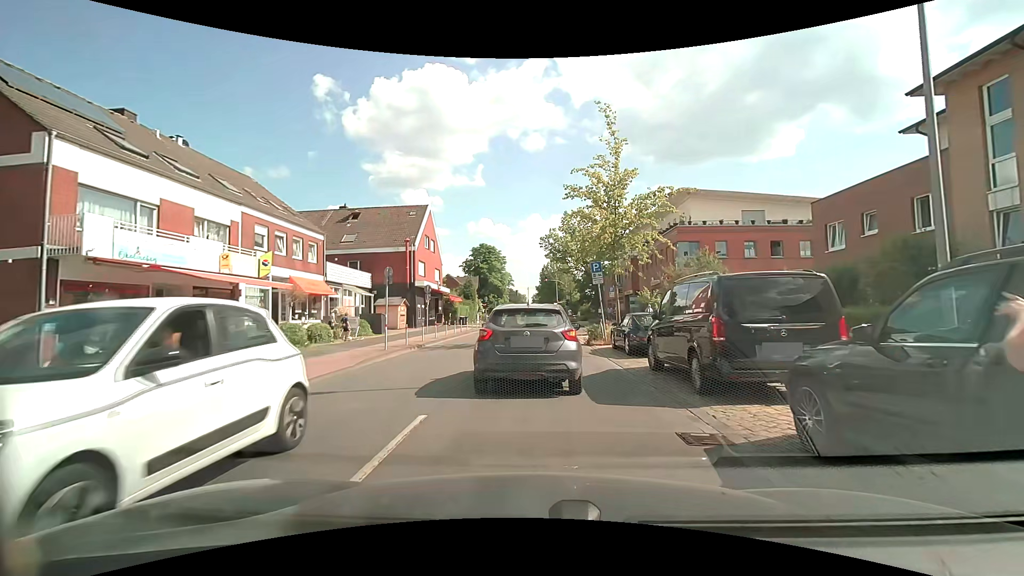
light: Day
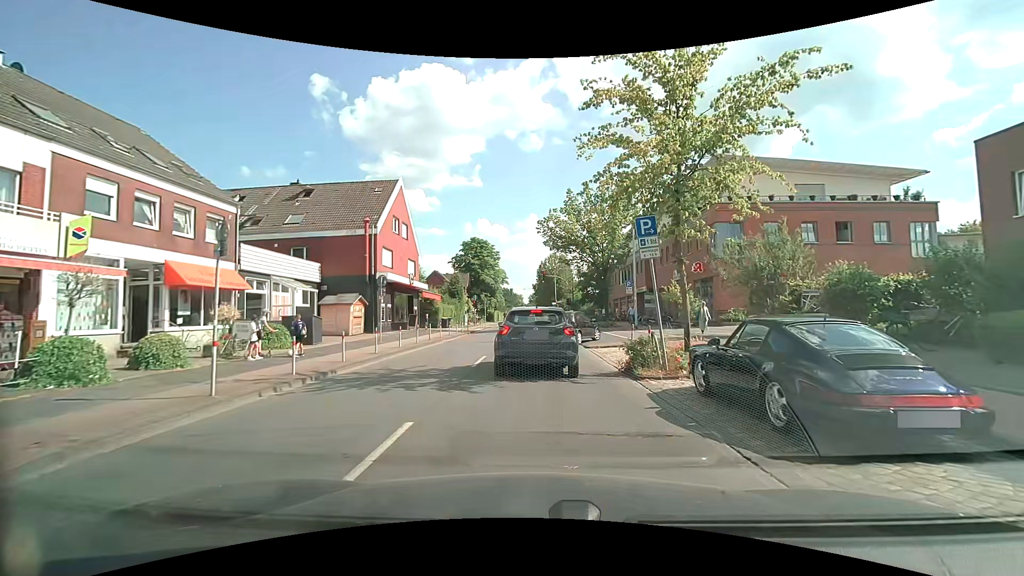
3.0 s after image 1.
(+0.1, +9.8) m; +1°
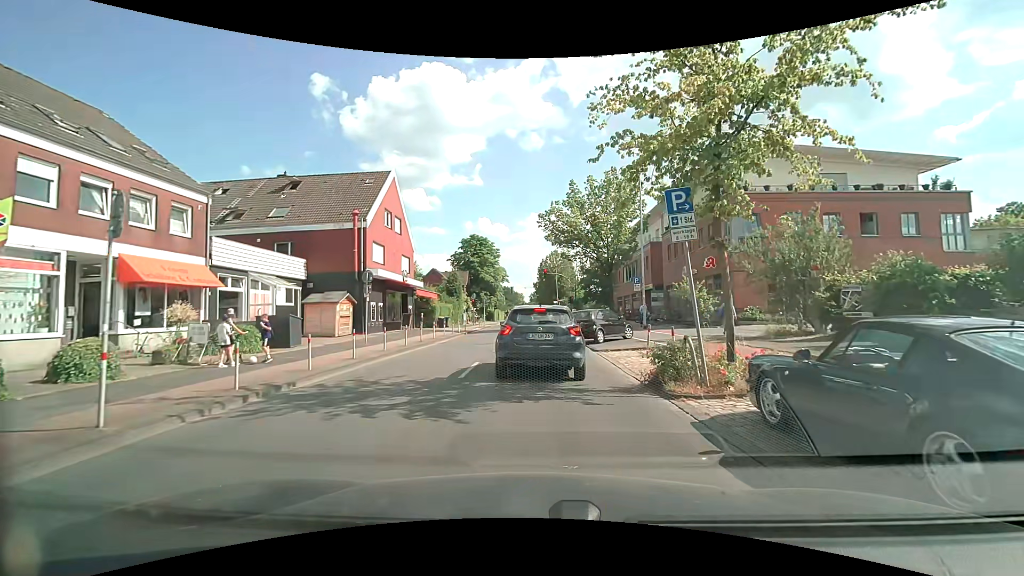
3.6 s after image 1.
(0.0, +2.3) m; 0°
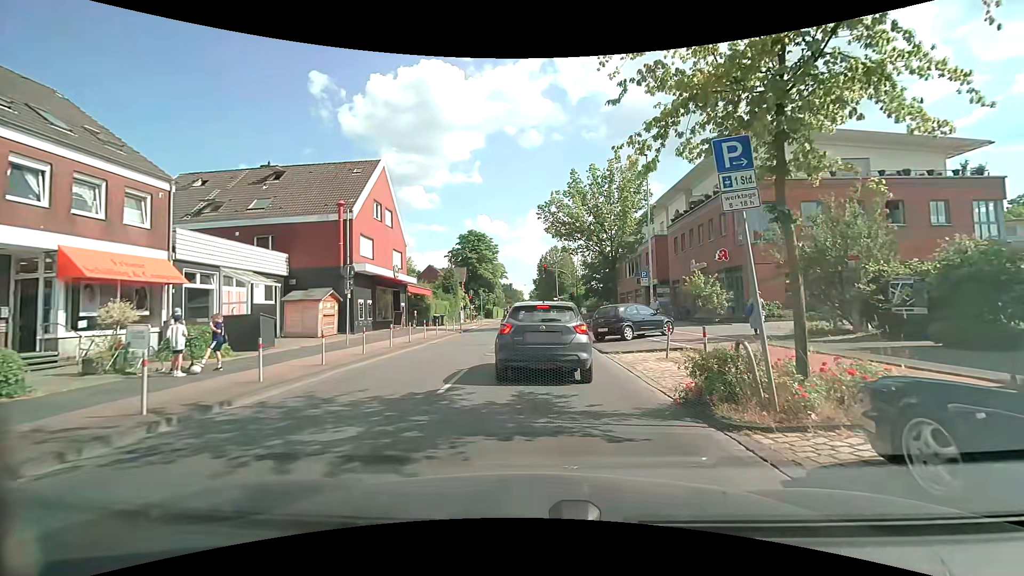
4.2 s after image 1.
(0.0, +2.2) m; -1°
(0, +10) (0, +20) (+1, +30) (+1, +40) (+1, +50) (+1, +60) (+1, +70) (+1, +80) (+1, +90) (+1, +100) m
